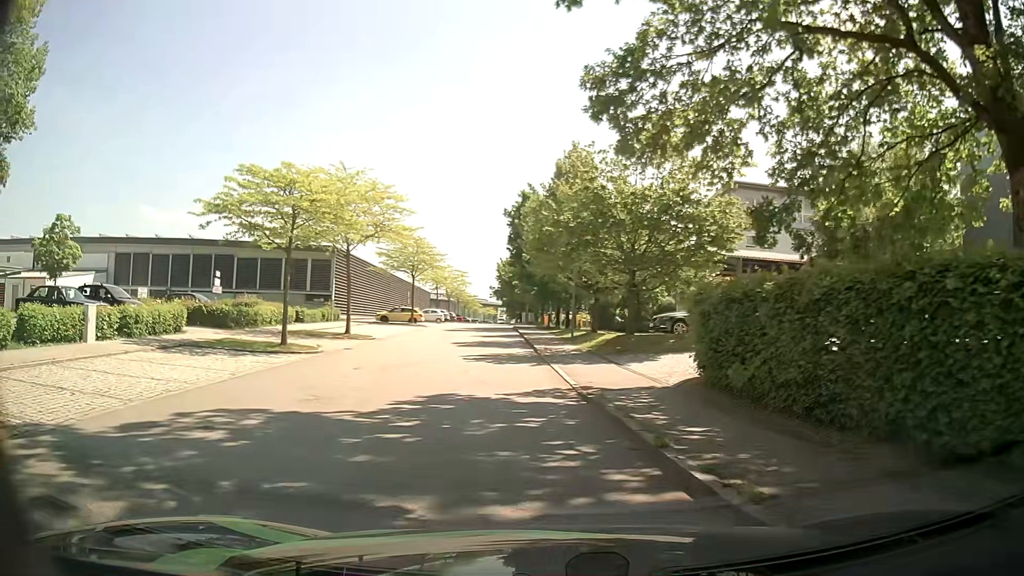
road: residential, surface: asphalt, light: Day
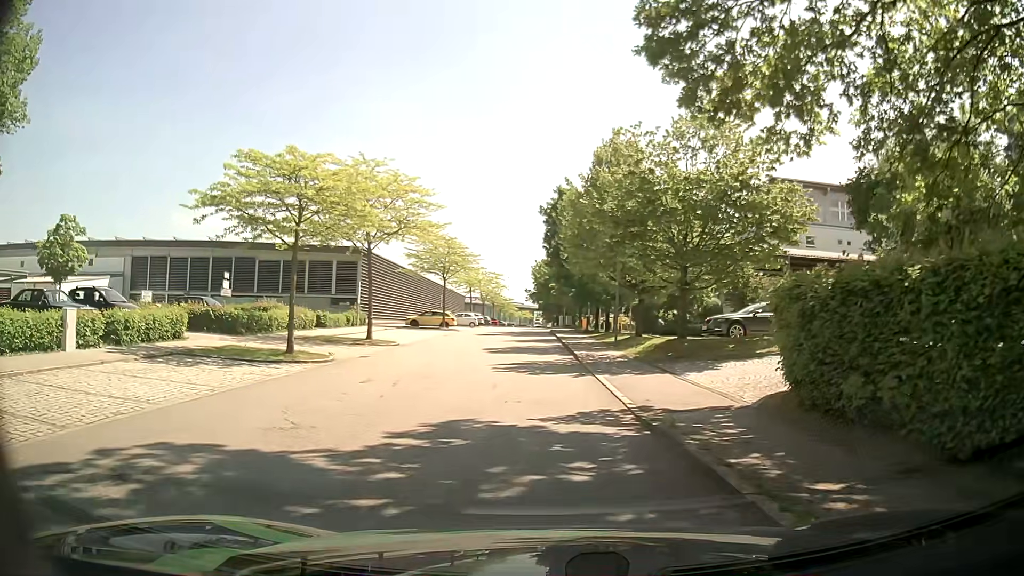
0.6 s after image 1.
(-0.1, +2.8) m; -2°
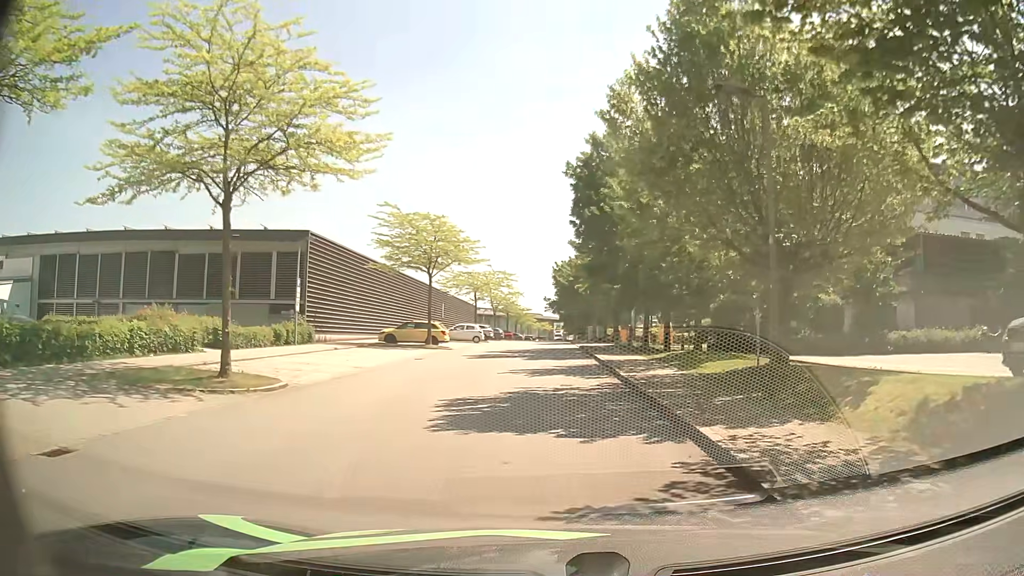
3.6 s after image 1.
(-0.8, +16.1) m; -2°
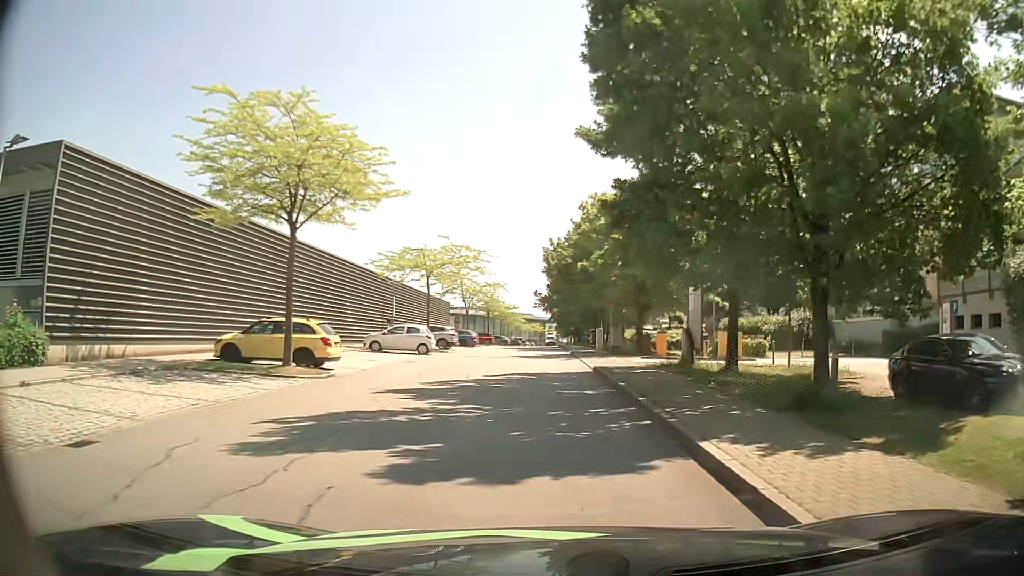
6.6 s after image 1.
(0.0, +20.0) m; 0°
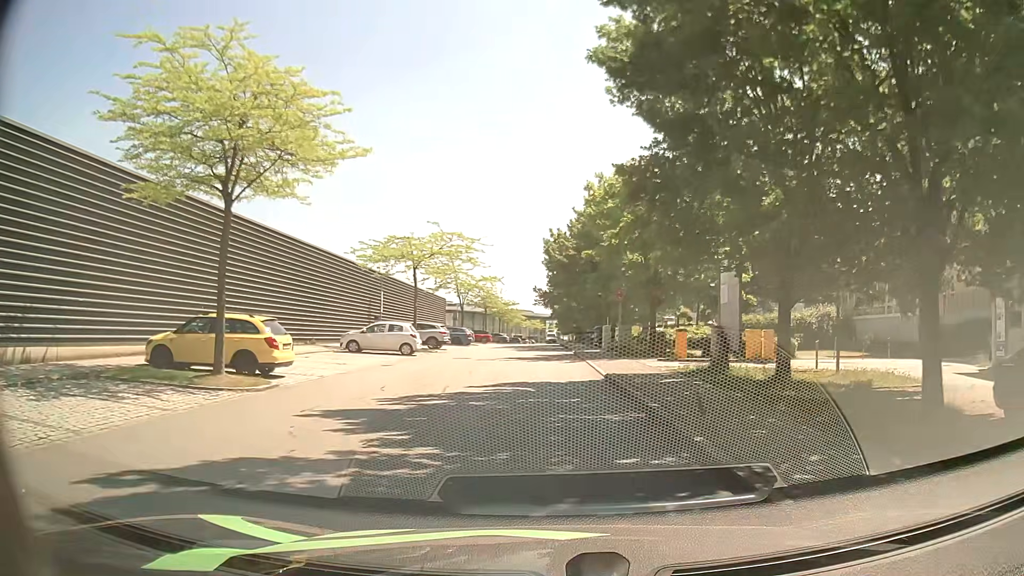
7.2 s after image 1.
(0.0, +4.2) m; +1°
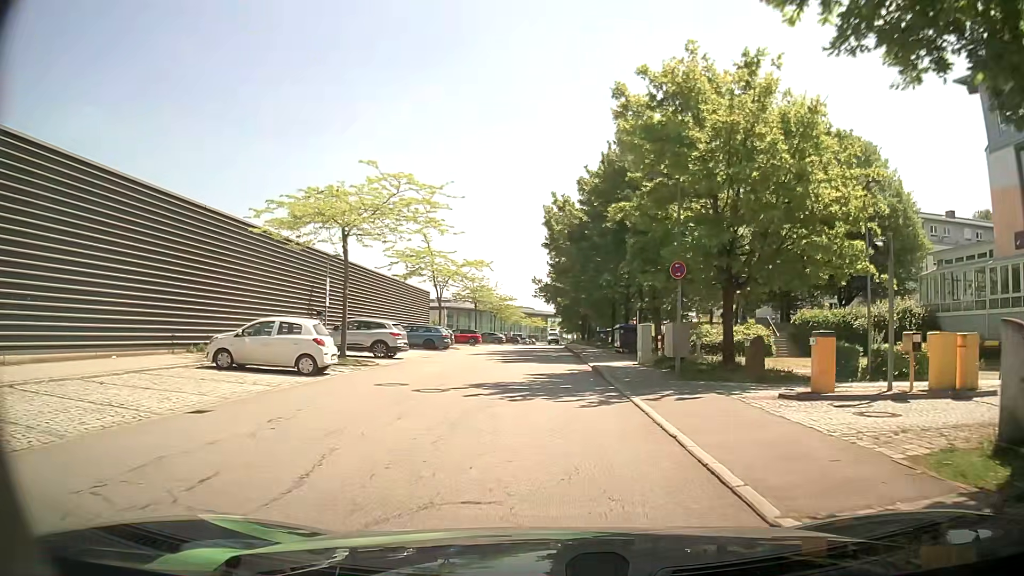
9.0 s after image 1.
(-0.2, +13.2) m; 0°
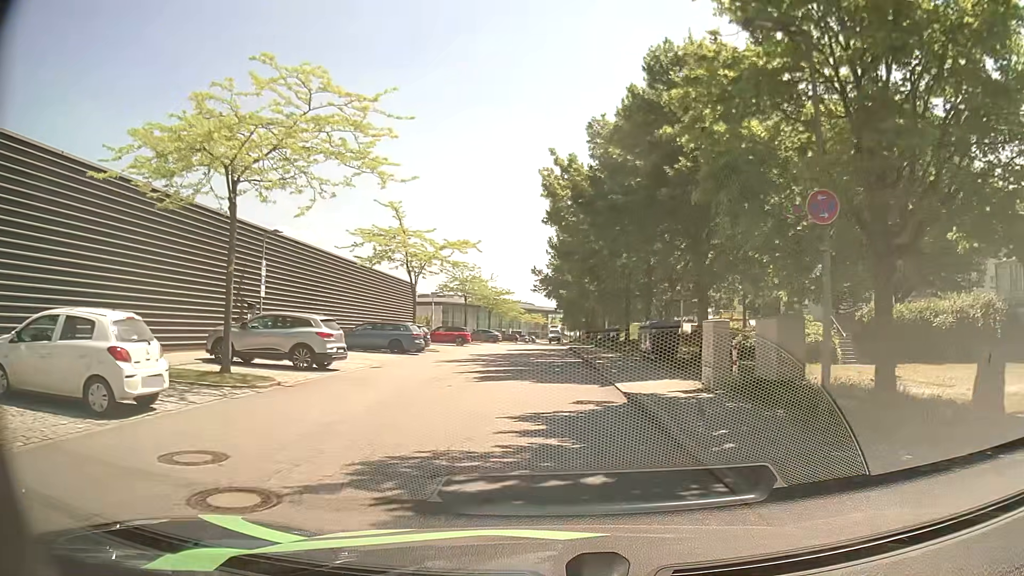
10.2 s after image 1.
(-0.1, +9.1) m; -1°
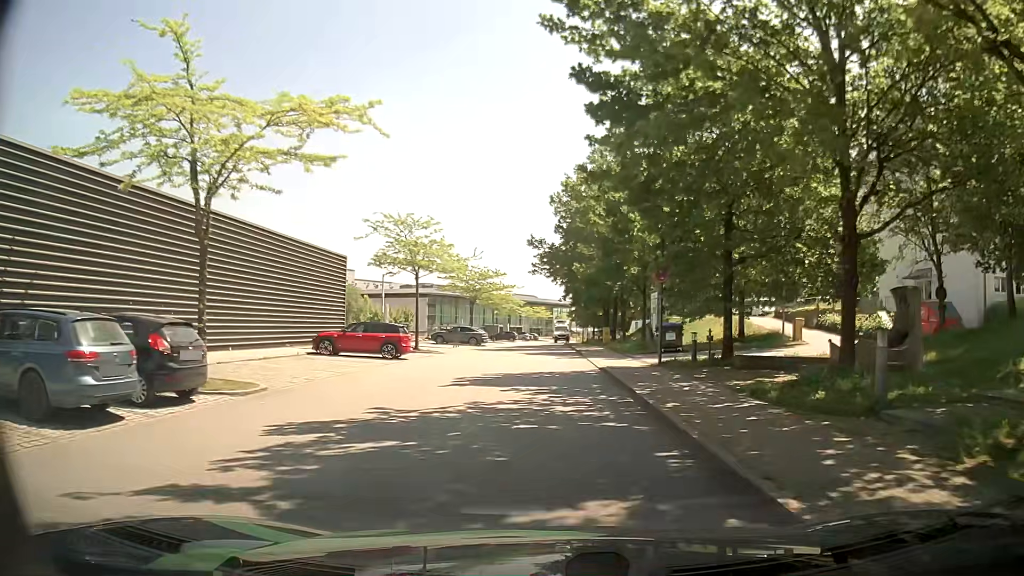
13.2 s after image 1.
(0.0, +23.9) m; -1°
(0, +10) (0, +20) (0, +30) (0, +40) (0, +50) (+1, +60) (0, +70) (0, +80) (-1, +90) (0, +100) m
